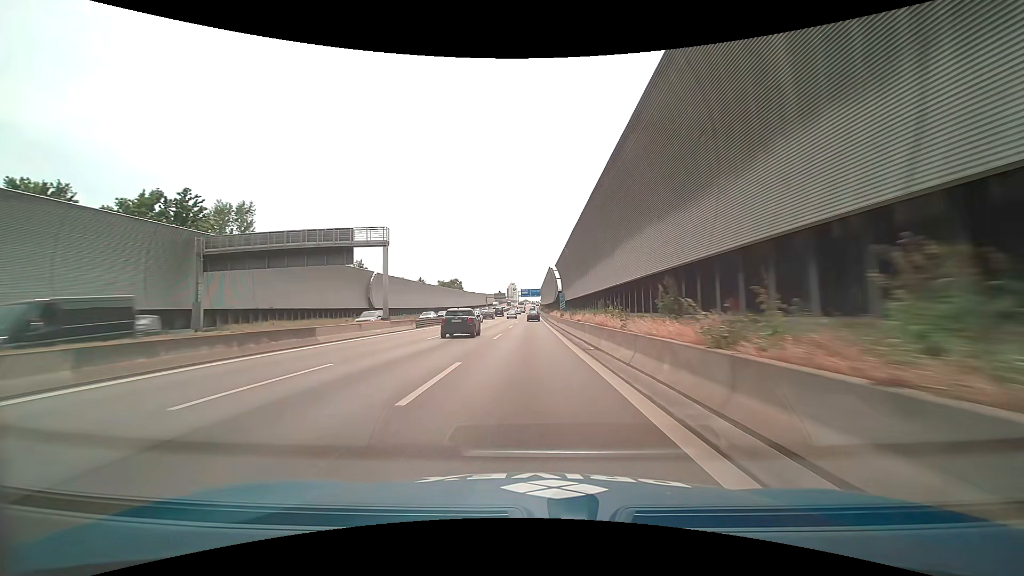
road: motorway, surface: asphalt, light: Day
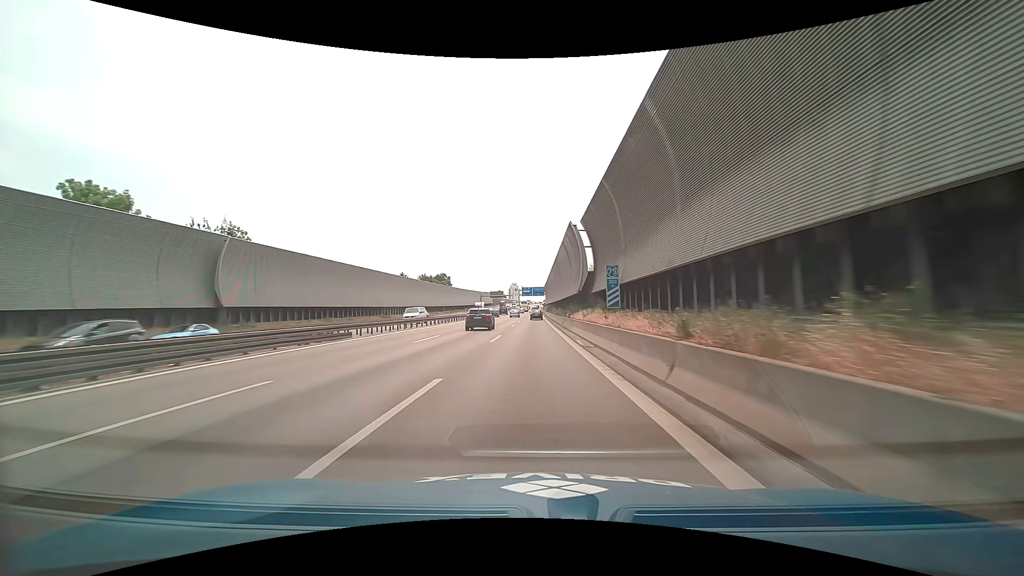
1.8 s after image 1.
(0.0, +39.4) m; 0°
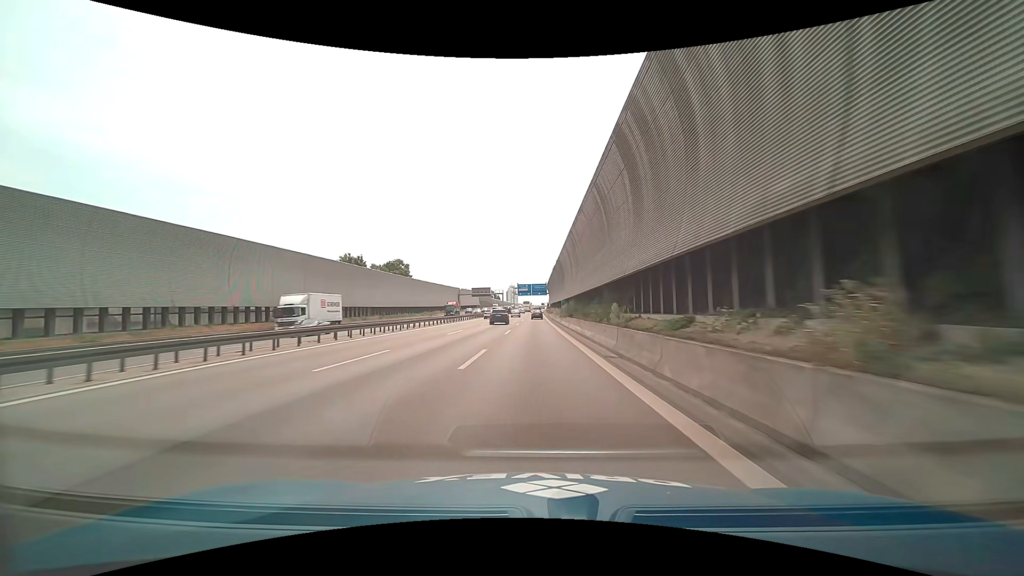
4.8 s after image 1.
(-0.1, +64.3) m; 0°
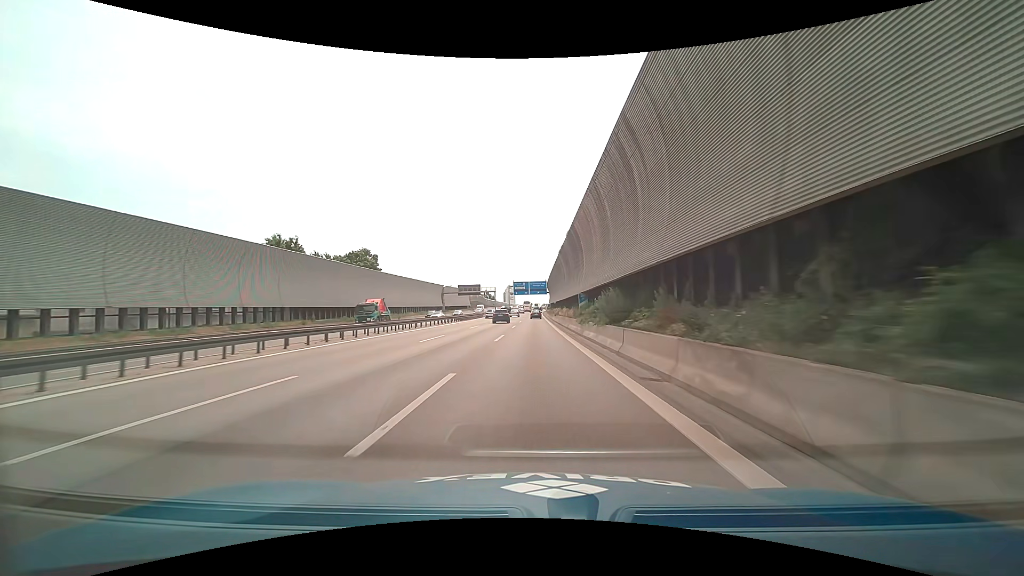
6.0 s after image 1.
(0.0, +25.2) m; 0°
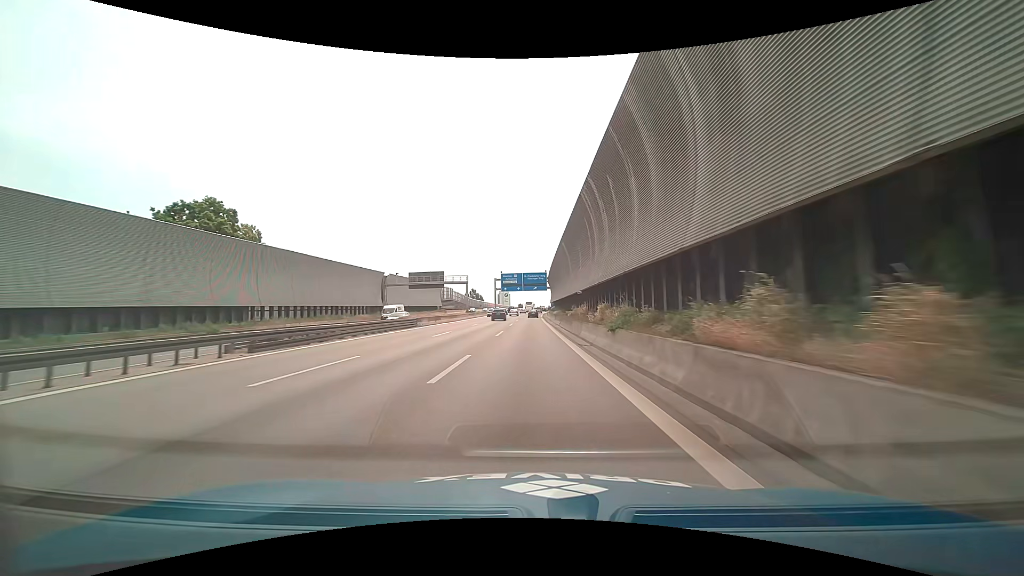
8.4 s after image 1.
(0.0, +49.8) m; 0°
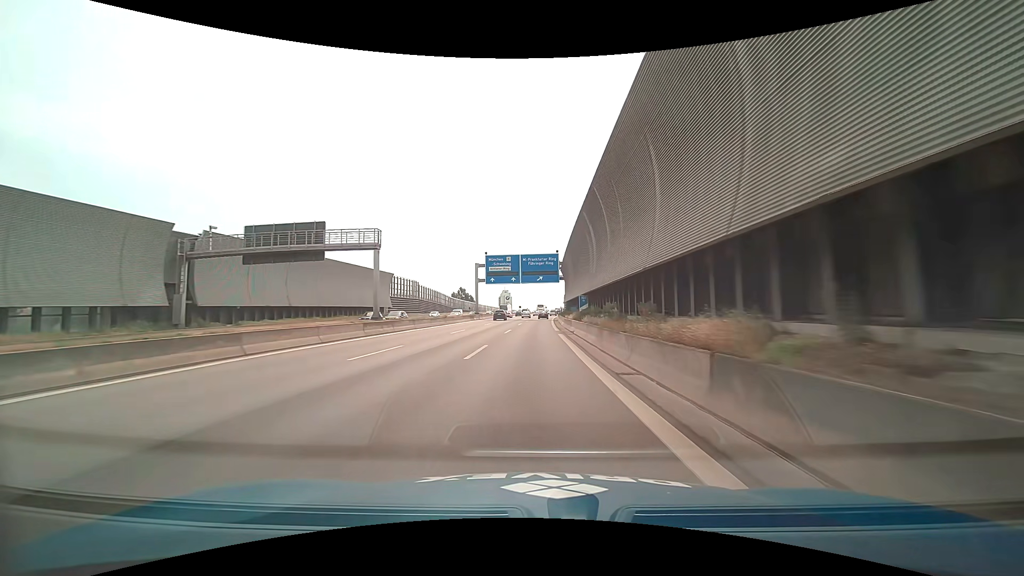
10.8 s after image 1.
(+0.3, +49.3) m; +1°
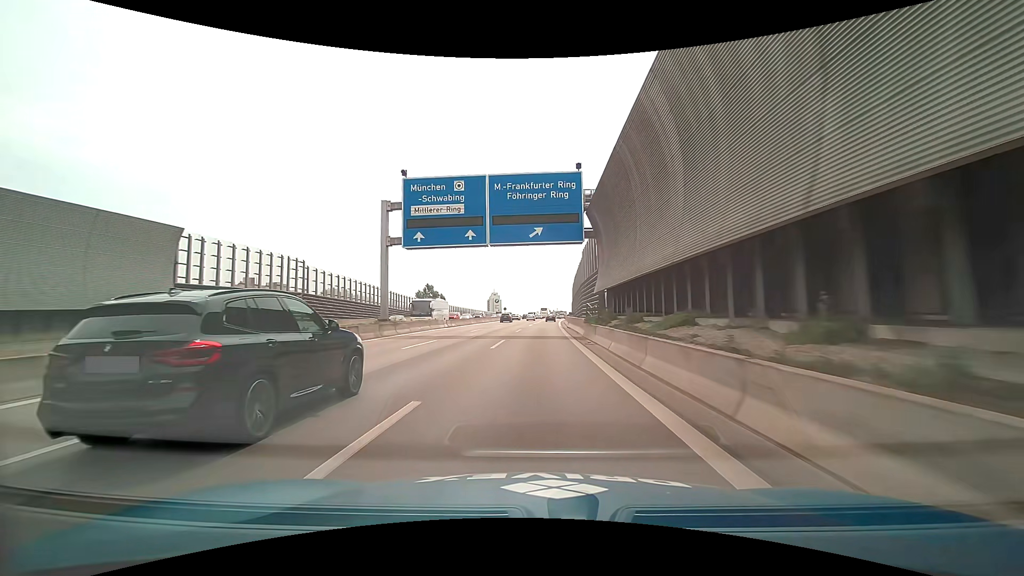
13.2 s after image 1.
(+0.3, +48.9) m; +1°
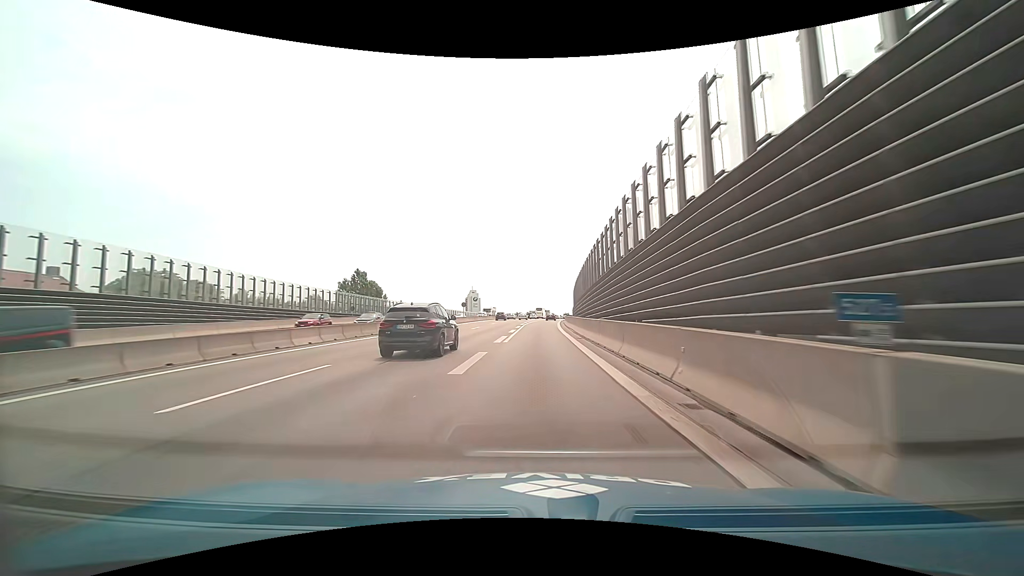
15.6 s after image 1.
(+0.6, +48.5) m; +2°
(0, +10) (0, +20) (0, +30) (+1, +40) (+1, +50) (+1, +60) (+2, +70) (+2, +80) (+3, +90) (+4, +100) m
